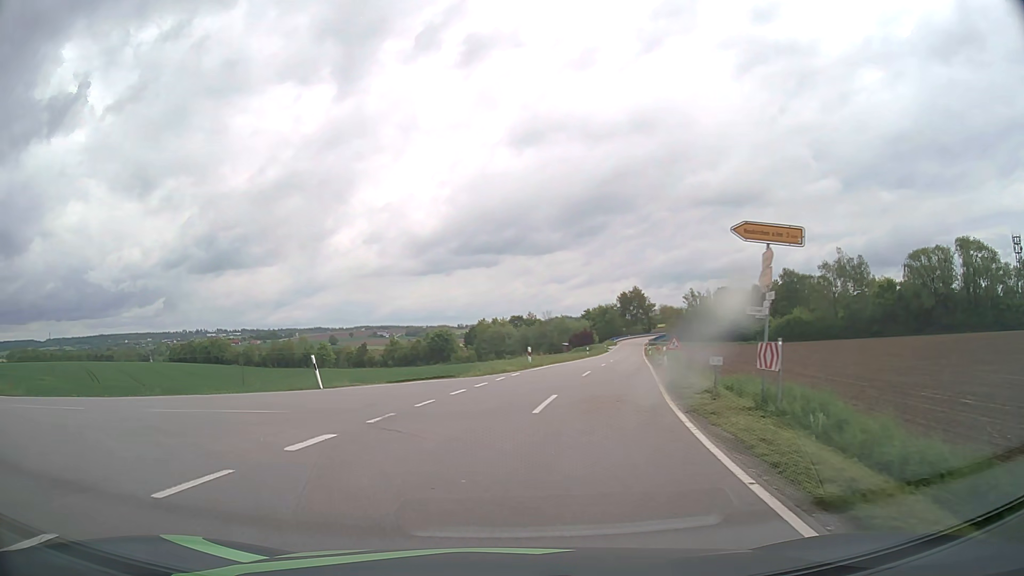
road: tertiary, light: Day
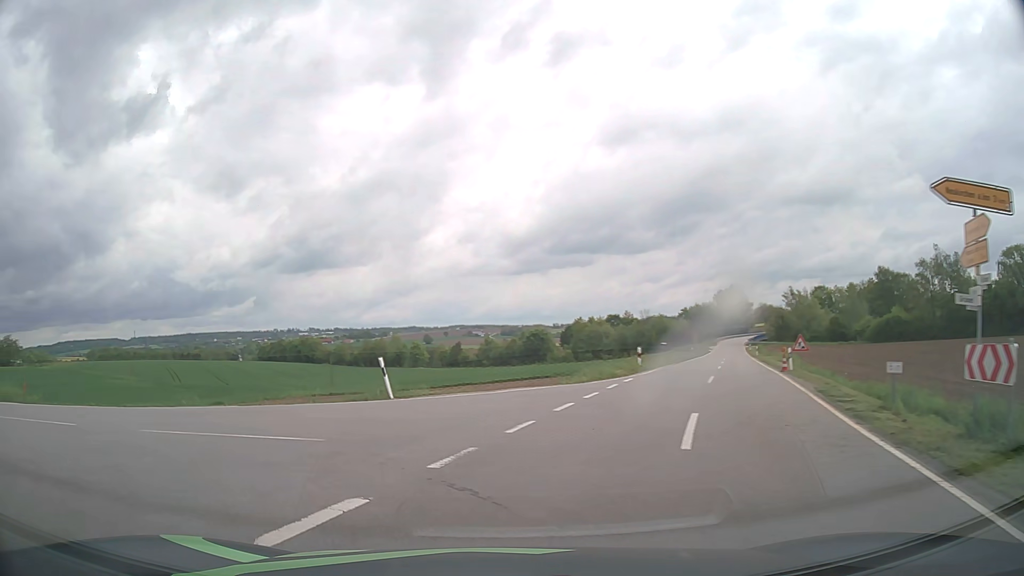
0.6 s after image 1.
(-0.3, +4.1) m; -8°
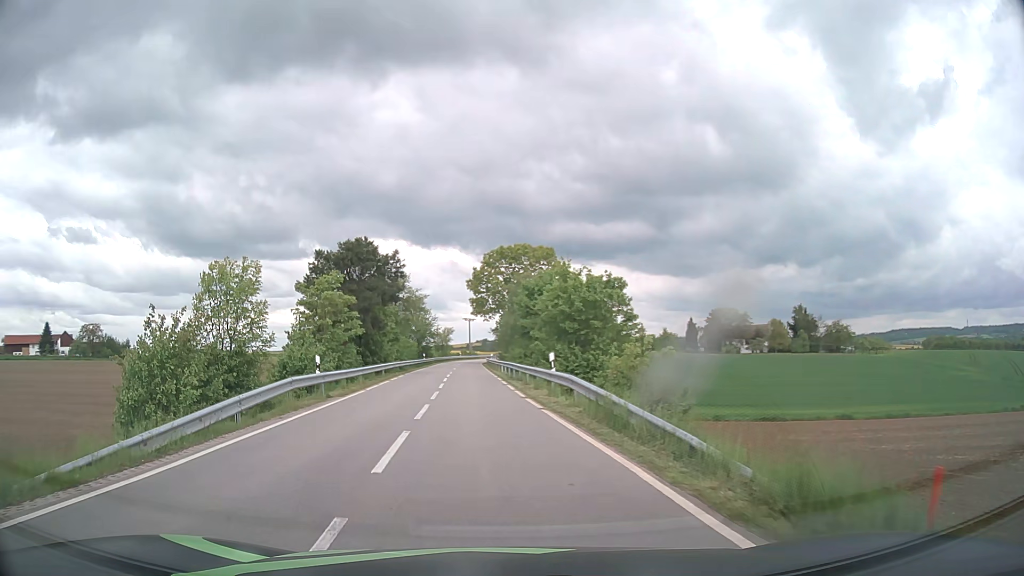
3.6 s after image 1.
(-11.3, +14.2) m; -73°
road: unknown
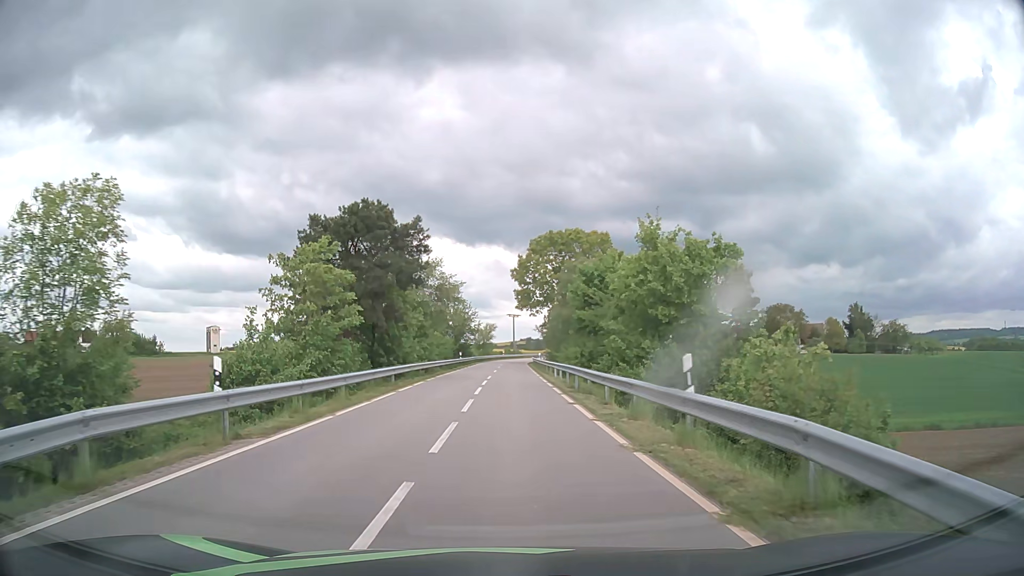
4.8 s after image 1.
(-0.5, +10.8) m; -4°
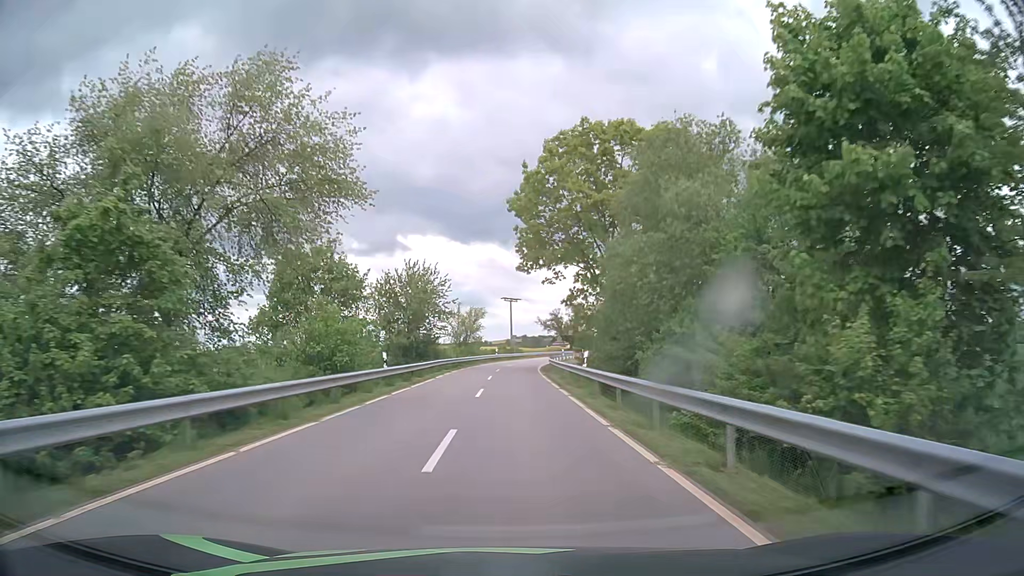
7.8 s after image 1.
(0.0, +38.7) m; 0°
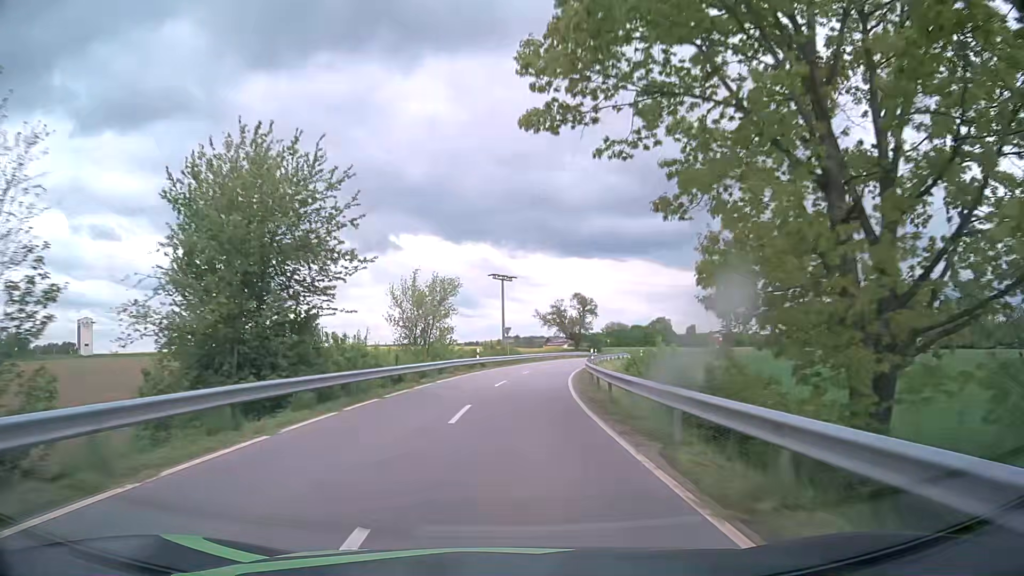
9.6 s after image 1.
(+0.2, +30.8) m; +1°
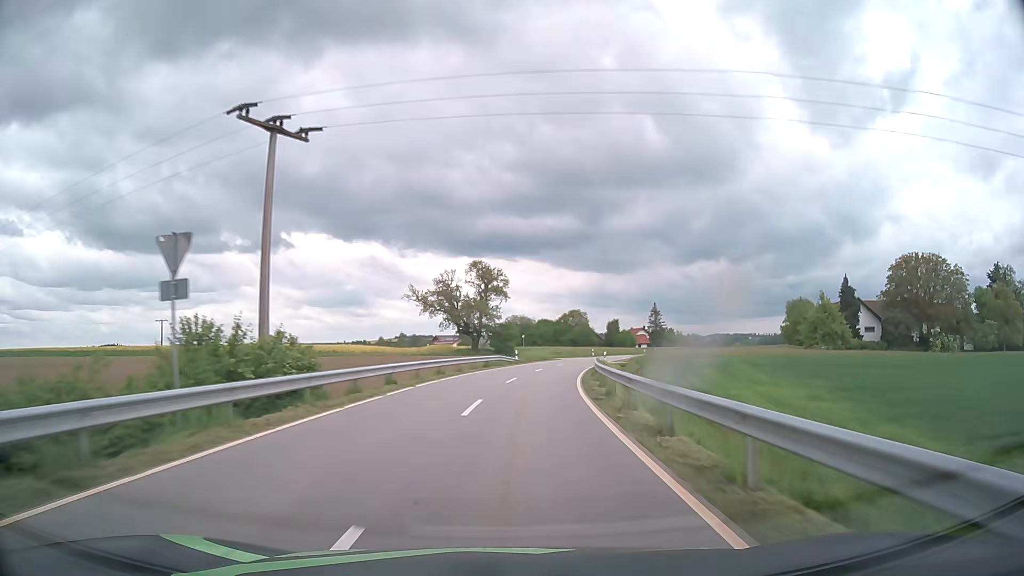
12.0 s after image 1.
(+3.6, +47.9) m; +9°
